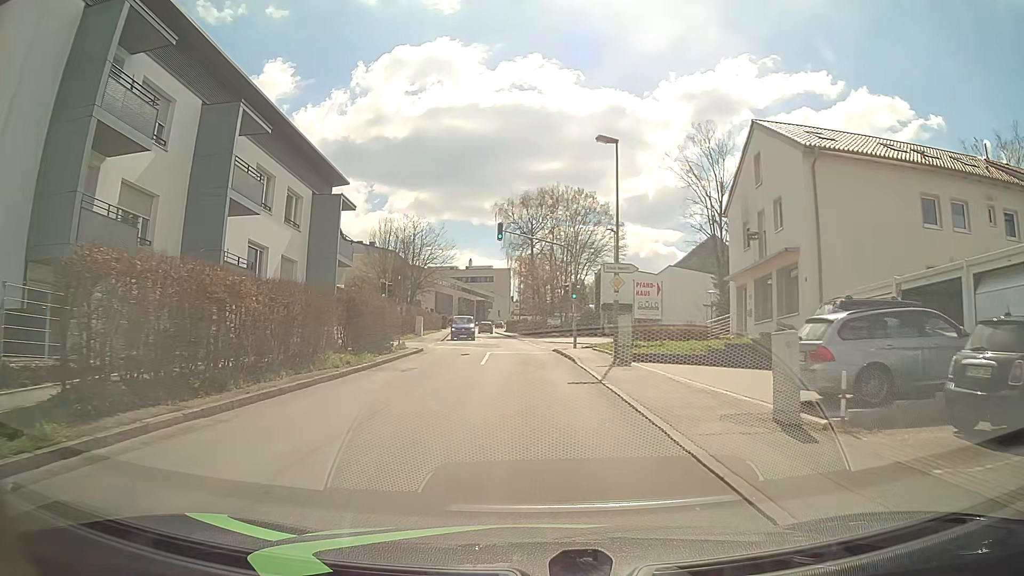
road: unclassified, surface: asphalt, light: Day
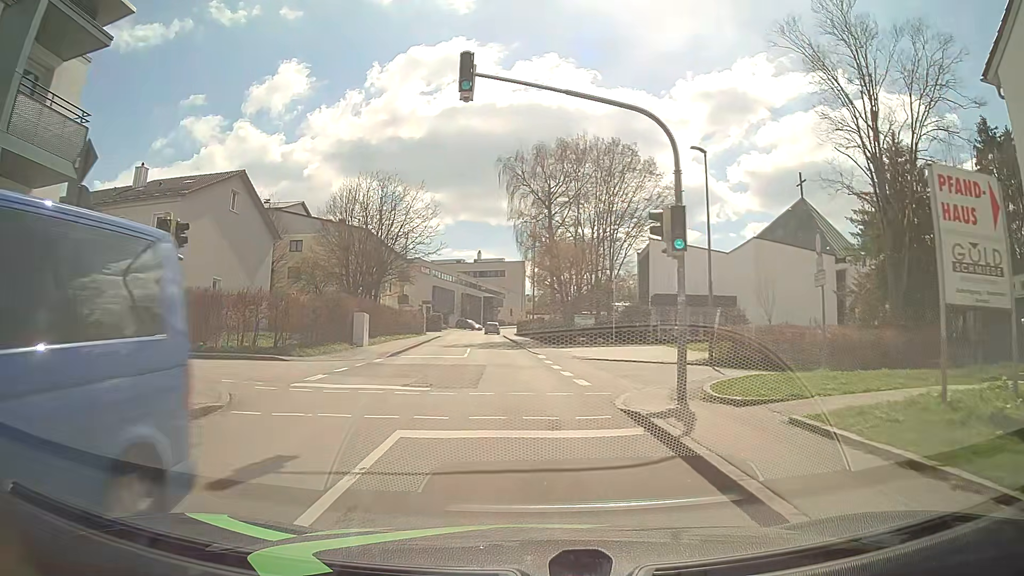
(0.0, +22.3) m; -1°
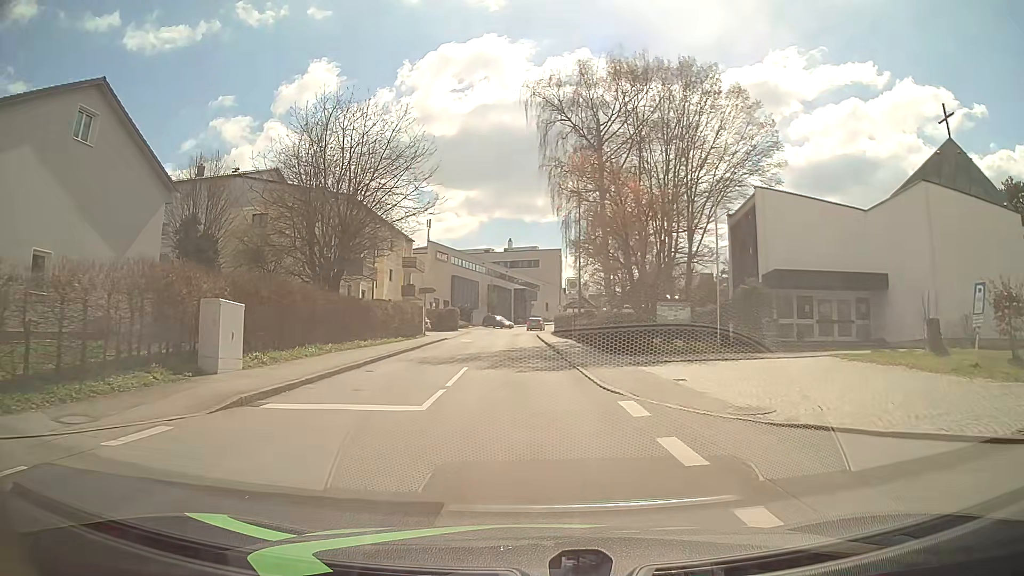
(-0.4, +17.9) m; -3°
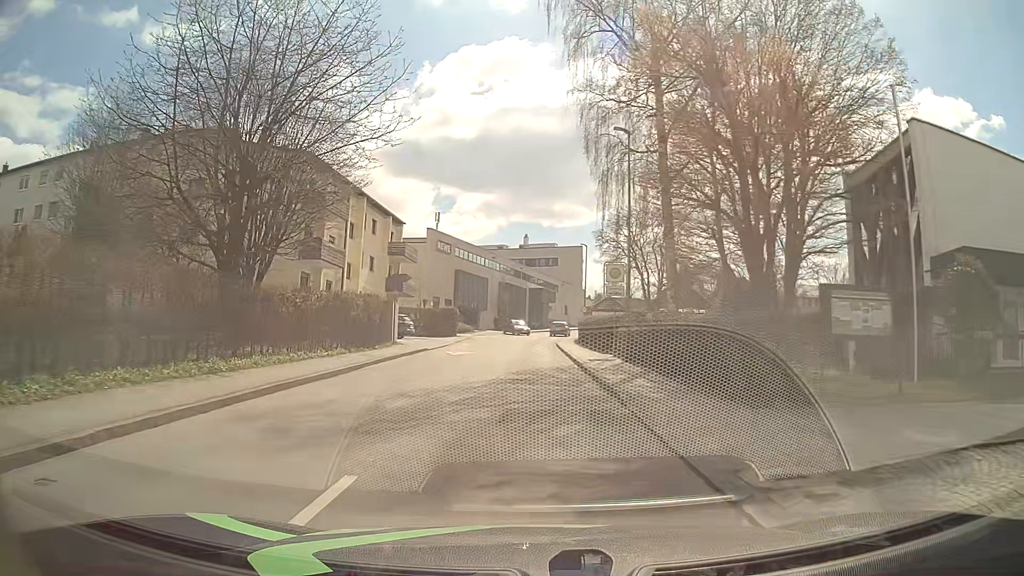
(-0.1, +13.6) m; -1°
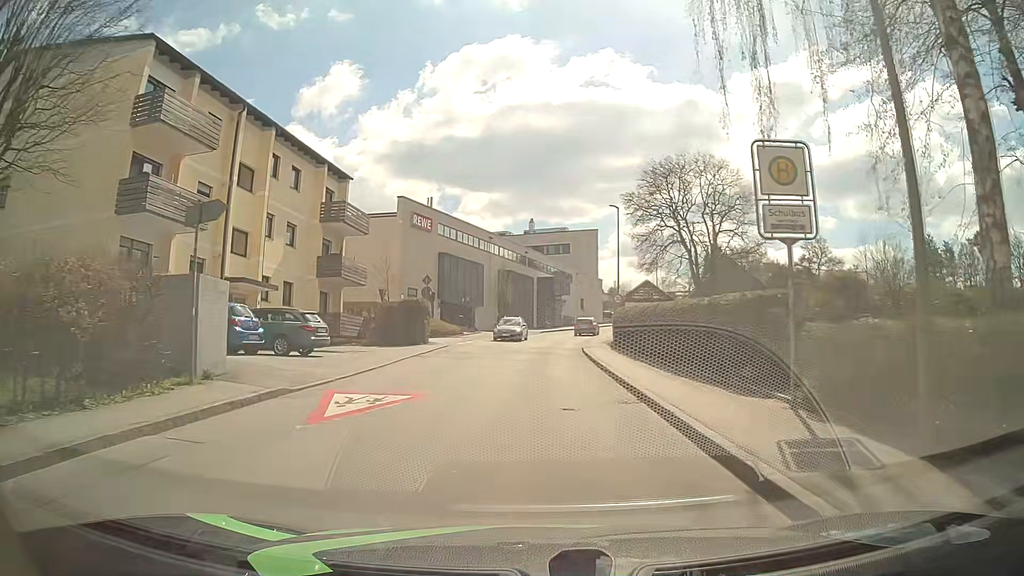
(-0.2, +18.1) m; -1°
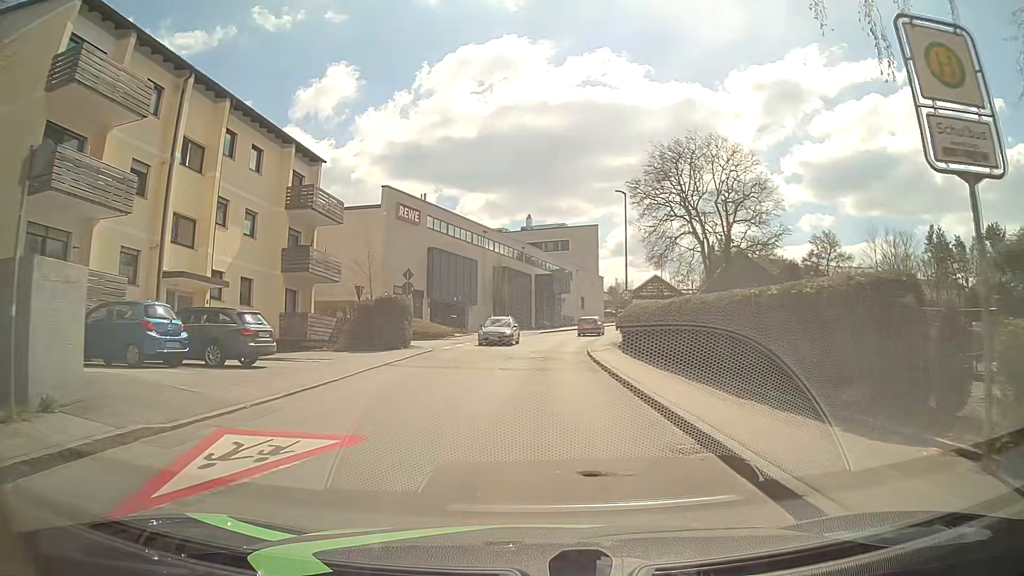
(+0.1, +4.5) m; +1°
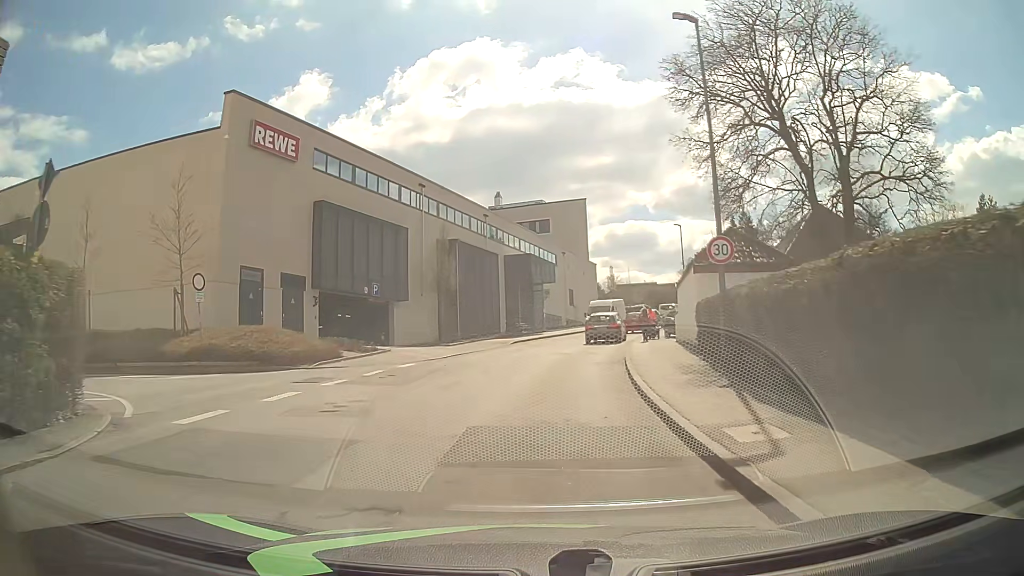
(+0.4, +22.1) m; +2°
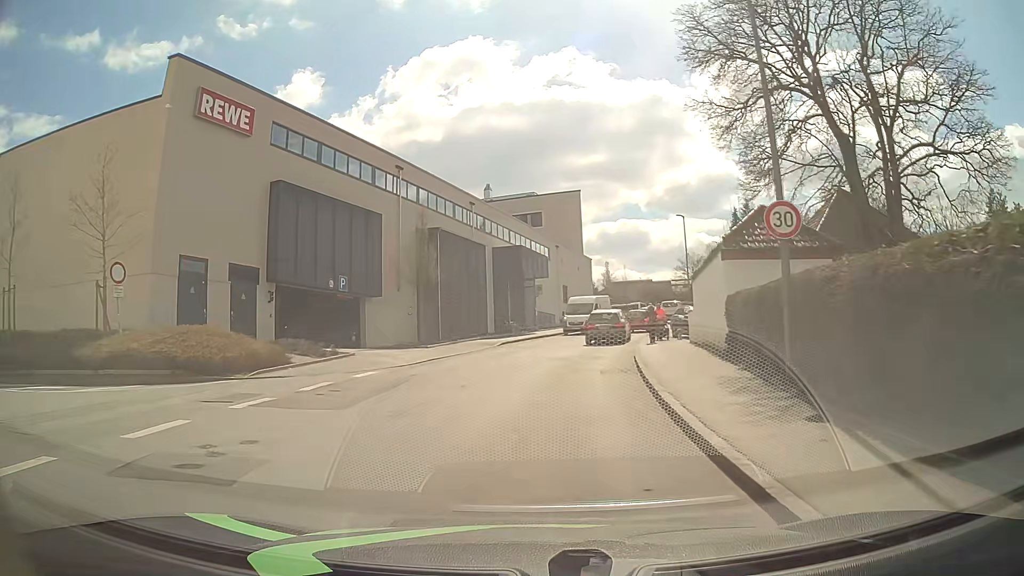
(0.0, +4.2) m; +1°
